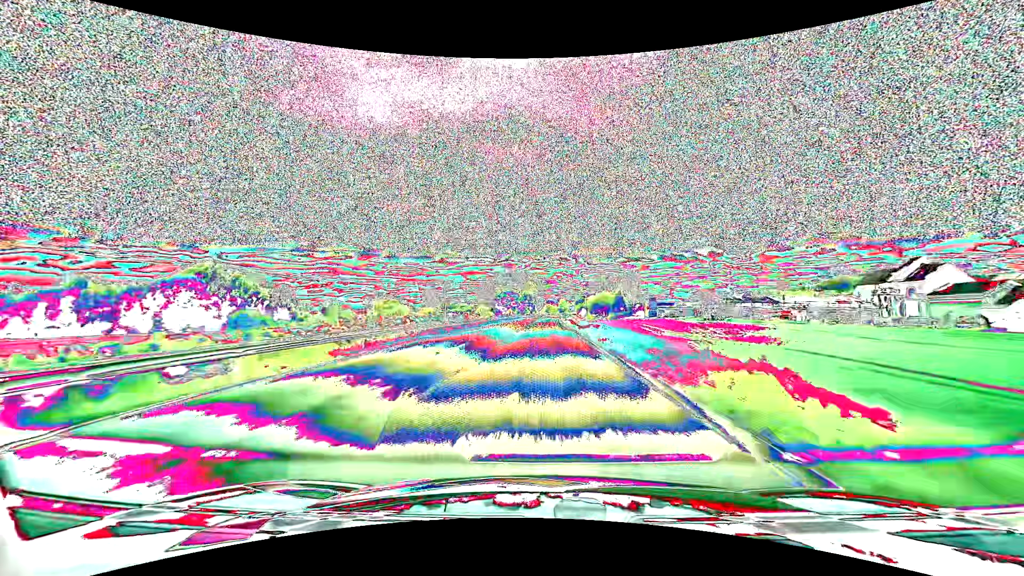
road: primary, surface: asphalt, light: Day
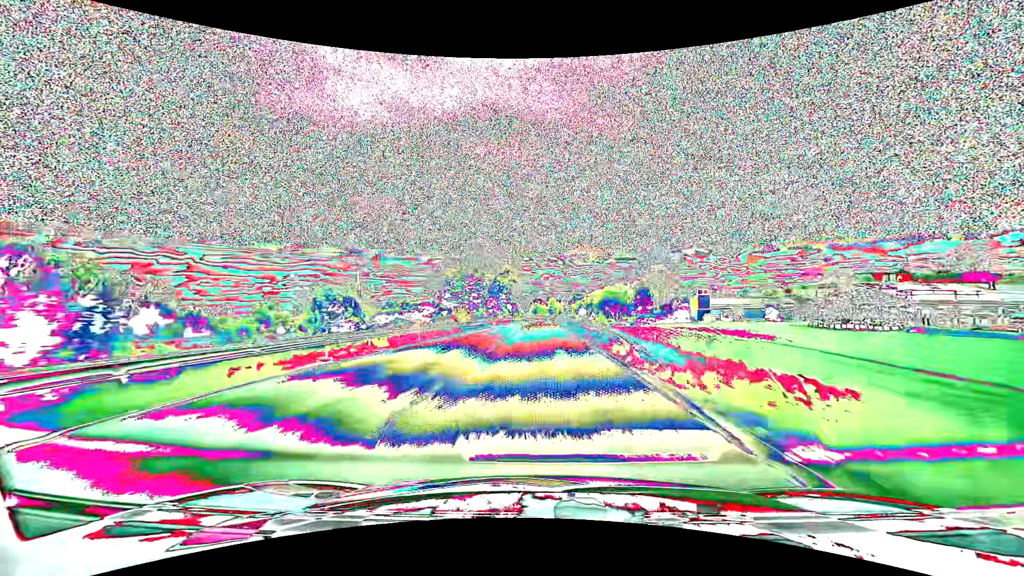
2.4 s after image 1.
(+0.9, +63.3) m; +2°
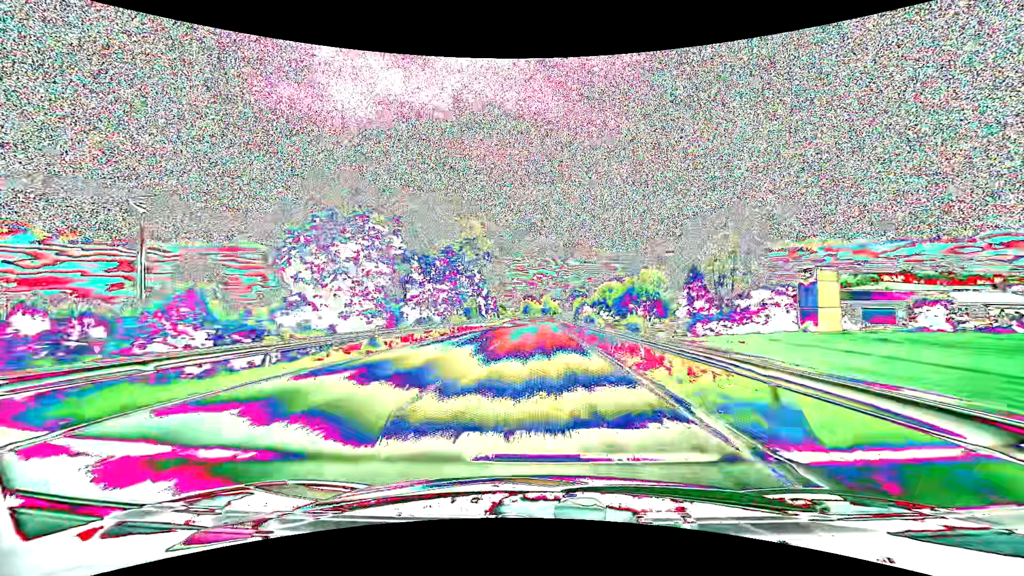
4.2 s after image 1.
(+0.3, +47.4) m; +1°
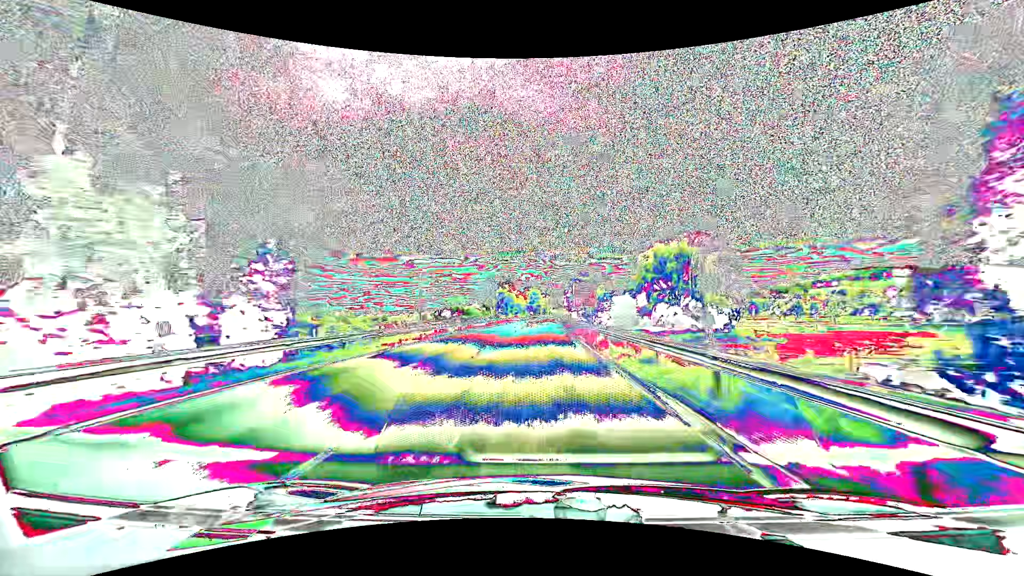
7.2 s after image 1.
(+0.9, +78.9) m; +2°
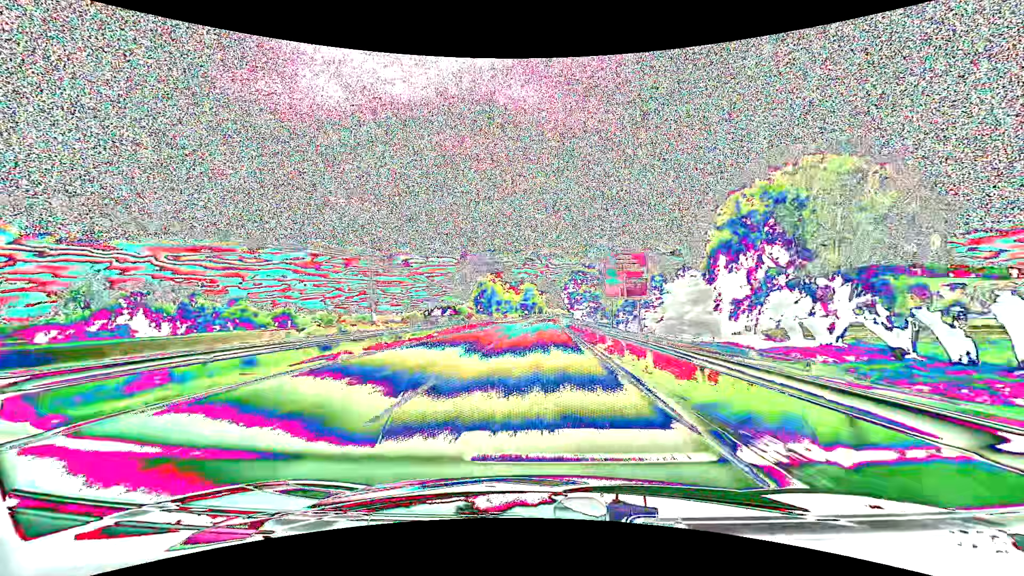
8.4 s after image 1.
(0.0, +31.5) m; 0°
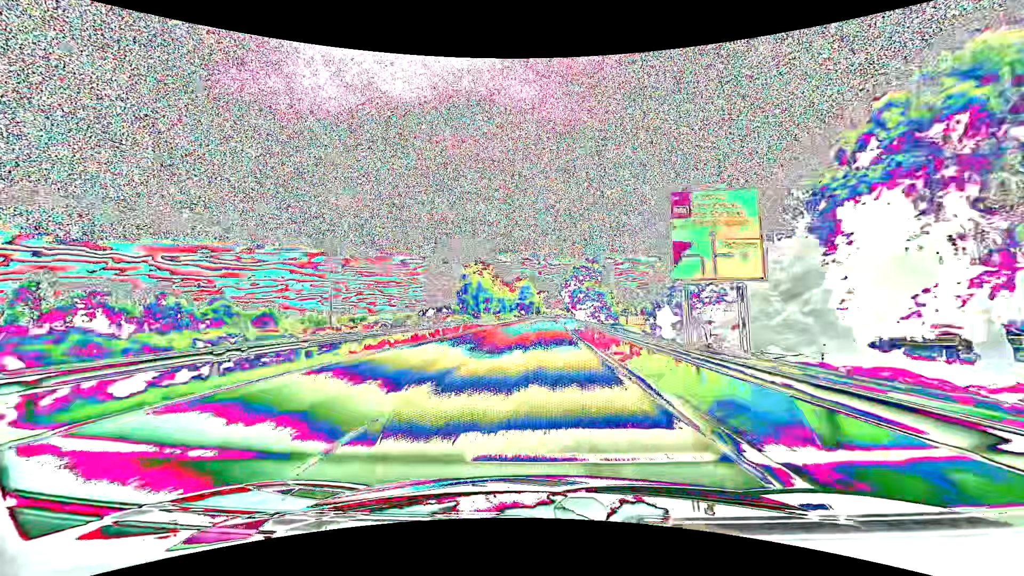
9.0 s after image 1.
(0.0, +15.7) m; 0°
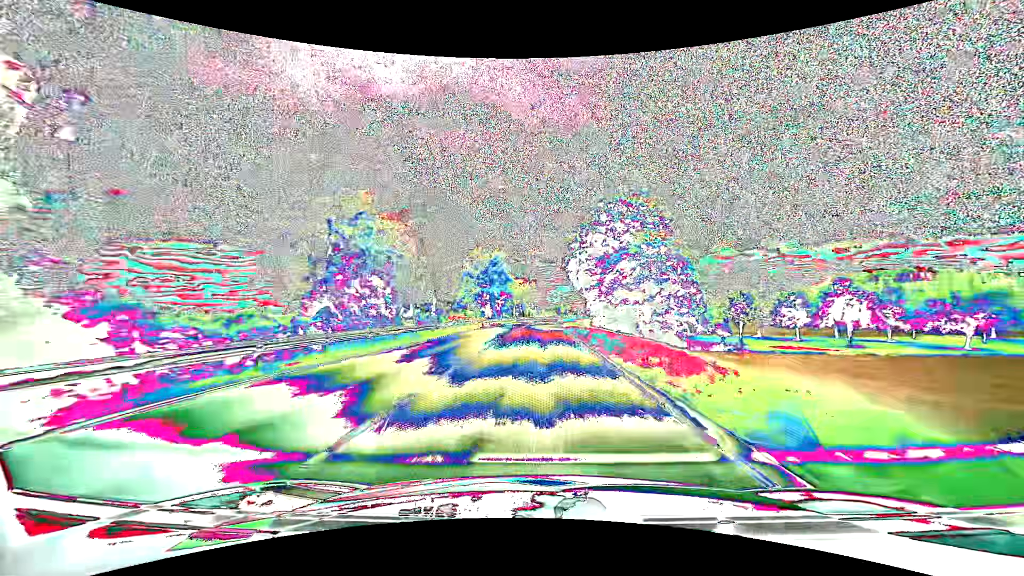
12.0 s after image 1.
(+1.1, +78.5) m; +2°
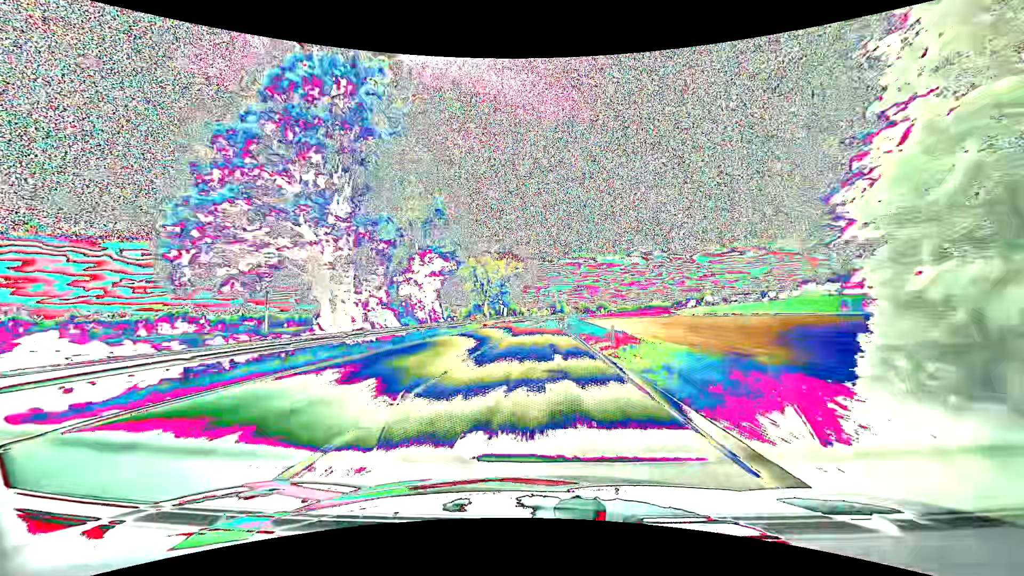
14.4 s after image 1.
(+0.5, +62.7) m; +1°
(0, +10) (0, +20) (0, +30) (+1, +40) (+1, +50) (+1, +60) (+2, +70) (+2, +80) (+2, +90) (+3, +100) m
